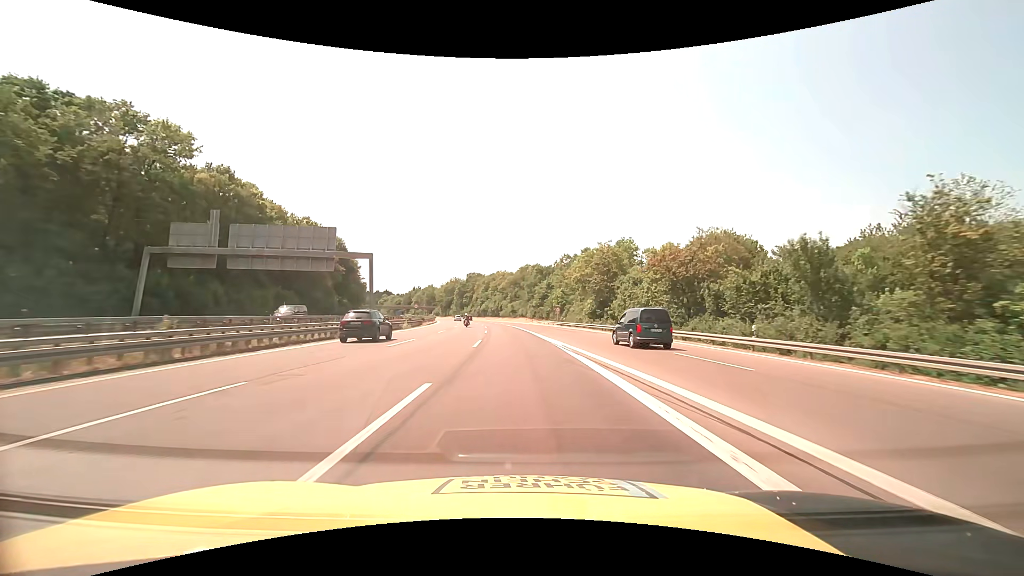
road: motorway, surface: asphalt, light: Day
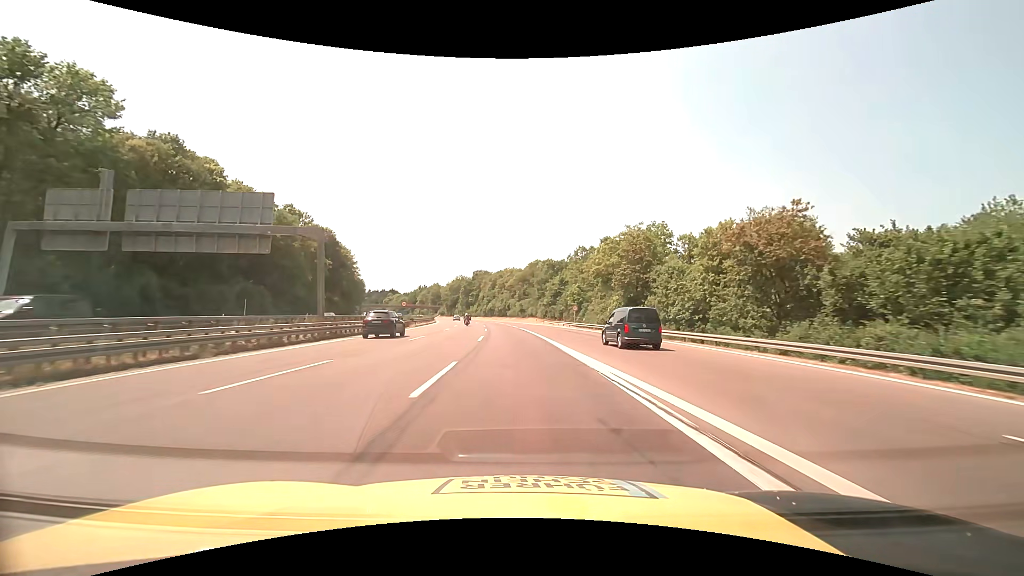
(-0.1, +13.3) m; -1°
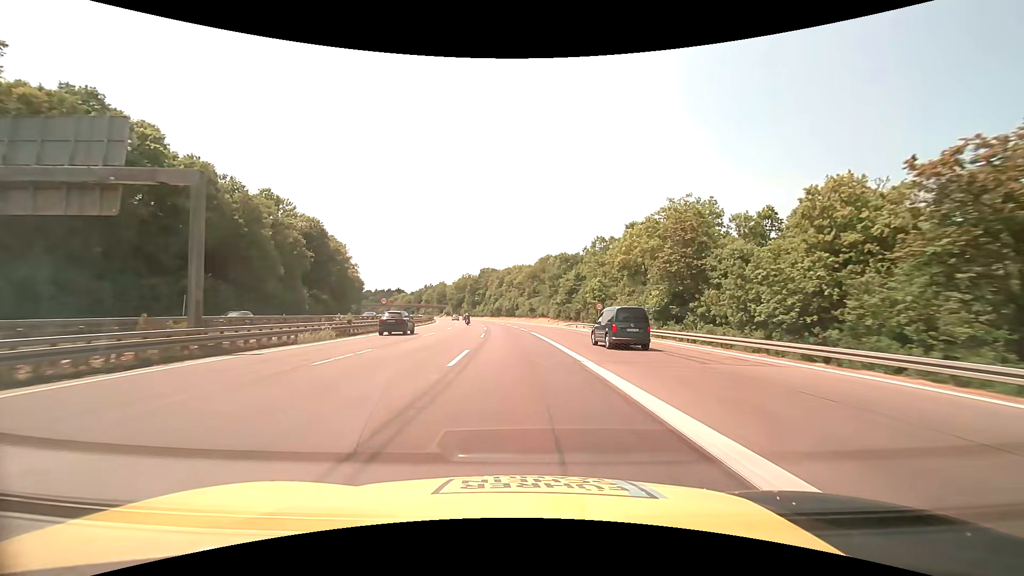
(-0.1, +13.3) m; -1°
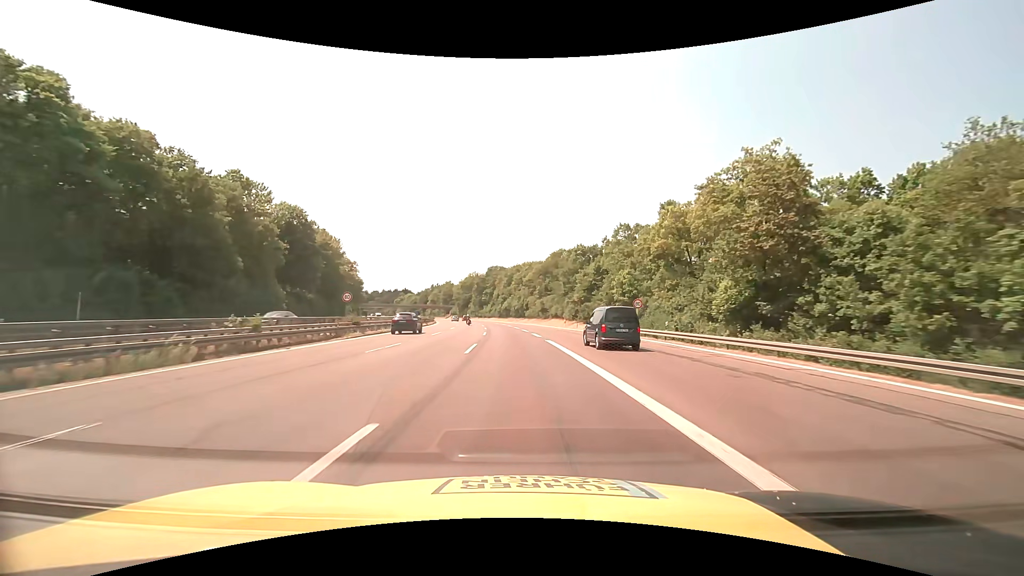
(-0.1, +13.3) m; -1°
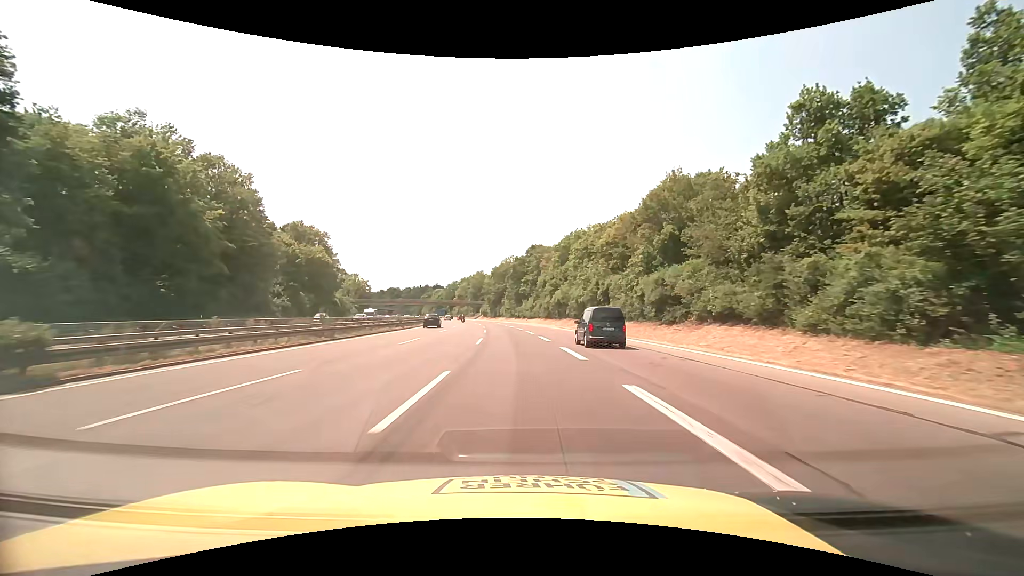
(-3.4, +66.2) m; -5°
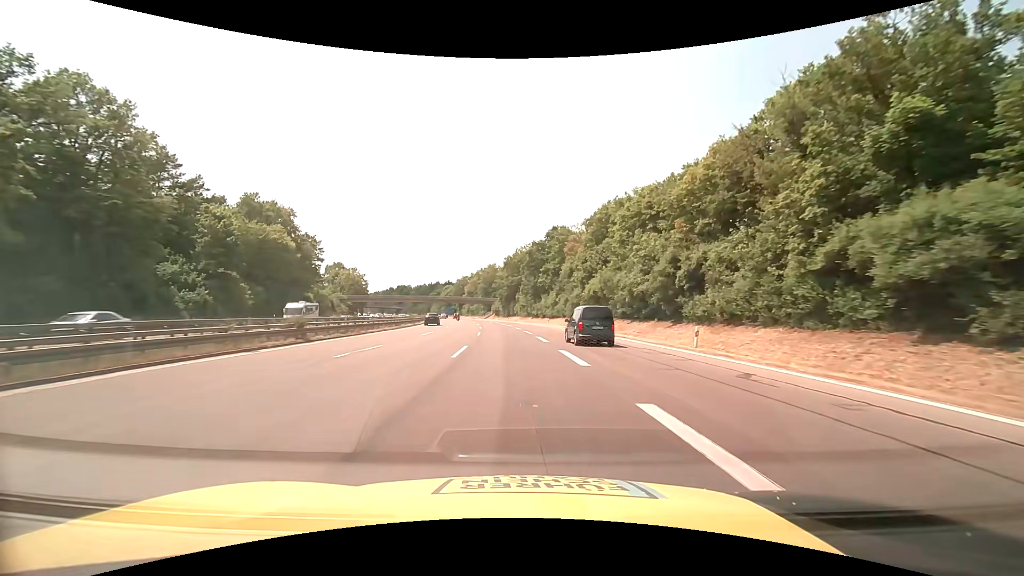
(-0.4, +26.5) m; -2°
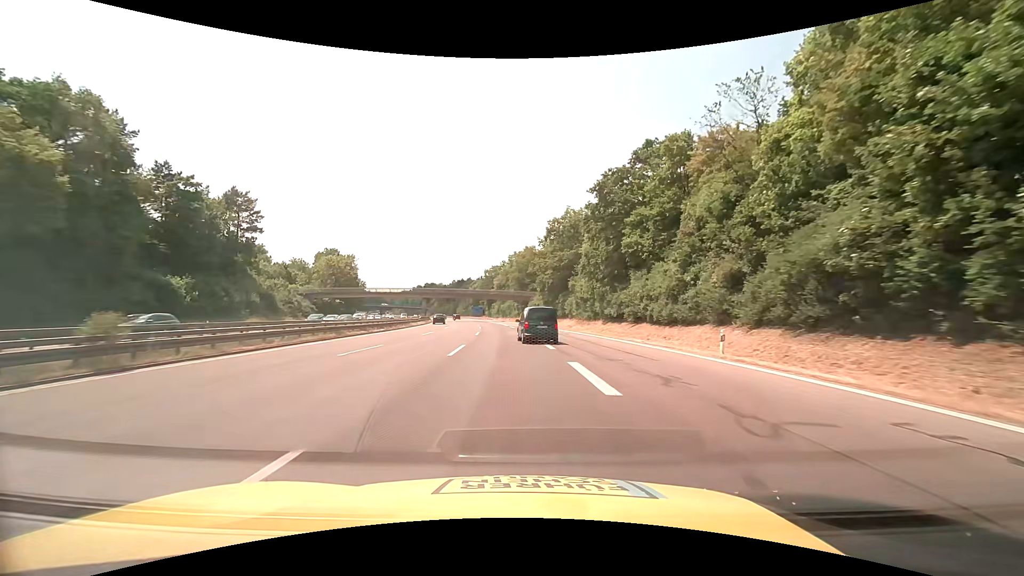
(-2.1, +53.0) m; -5°
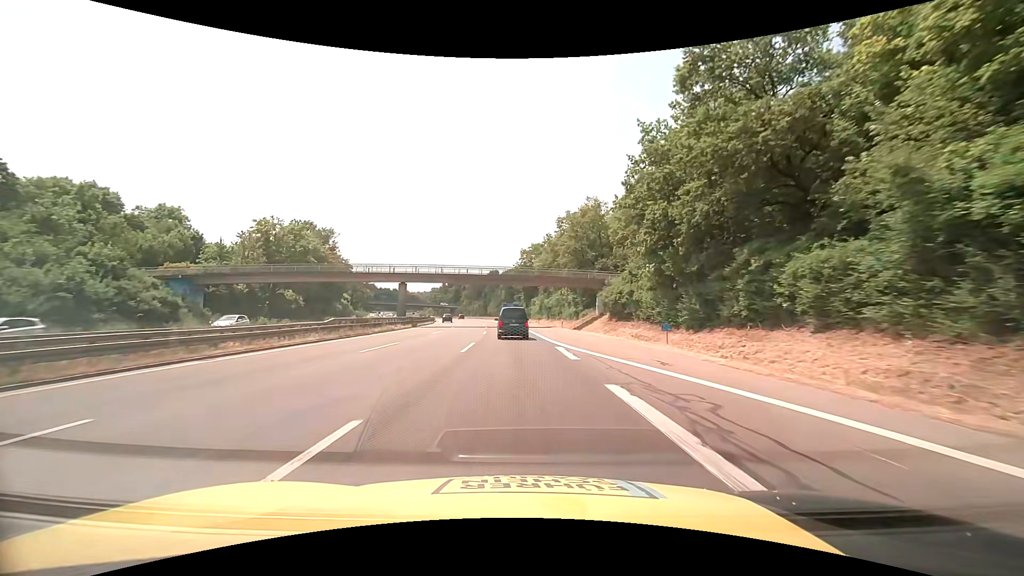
(-2.3, +52.9) m; -5°
(0, +10) (0, +20) (-1, +30) (-1, +40) (-2, +50) (-3, +60) (-4, +70) (-5, +80) (-6, +90) (-7, +100) m
